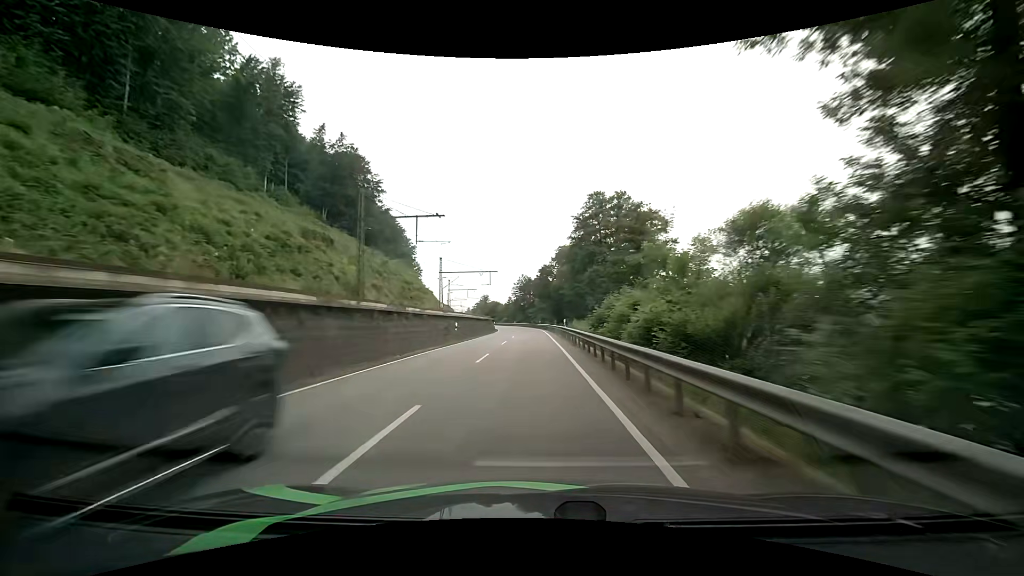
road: primary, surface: asphalt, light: Day
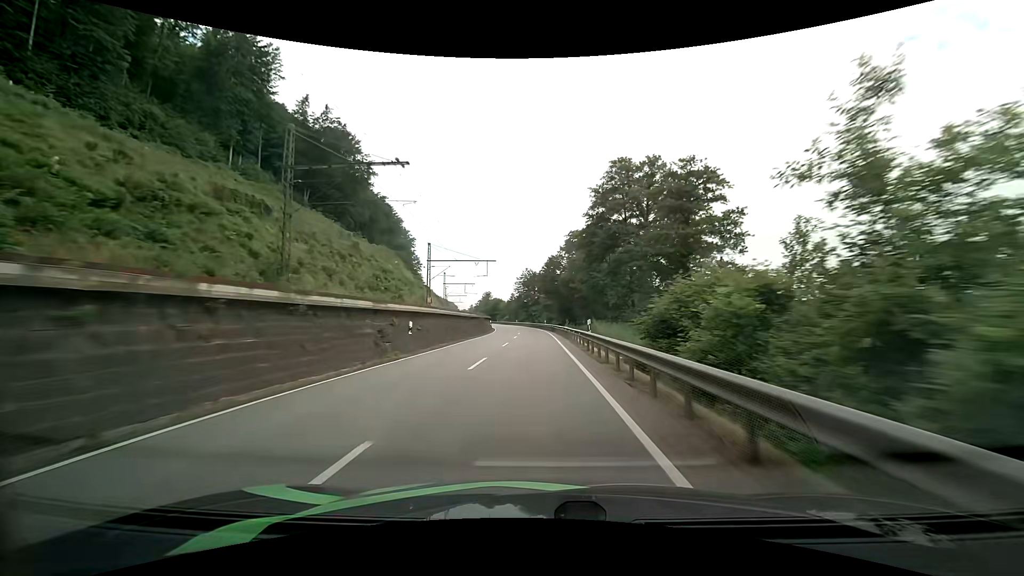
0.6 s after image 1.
(-0.1, +14.3) m; -1°
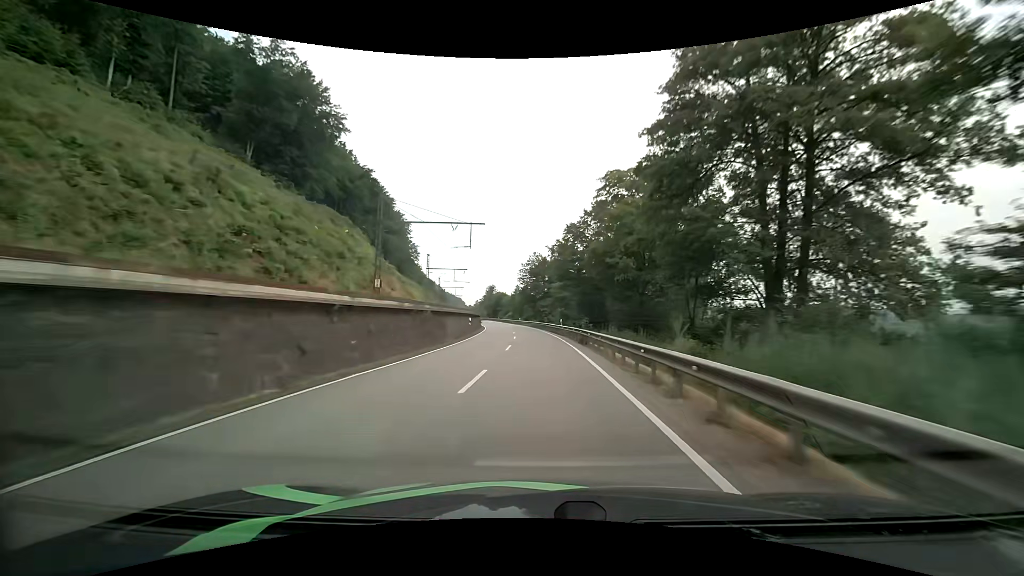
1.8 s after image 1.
(-0.2, +28.3) m; -1°
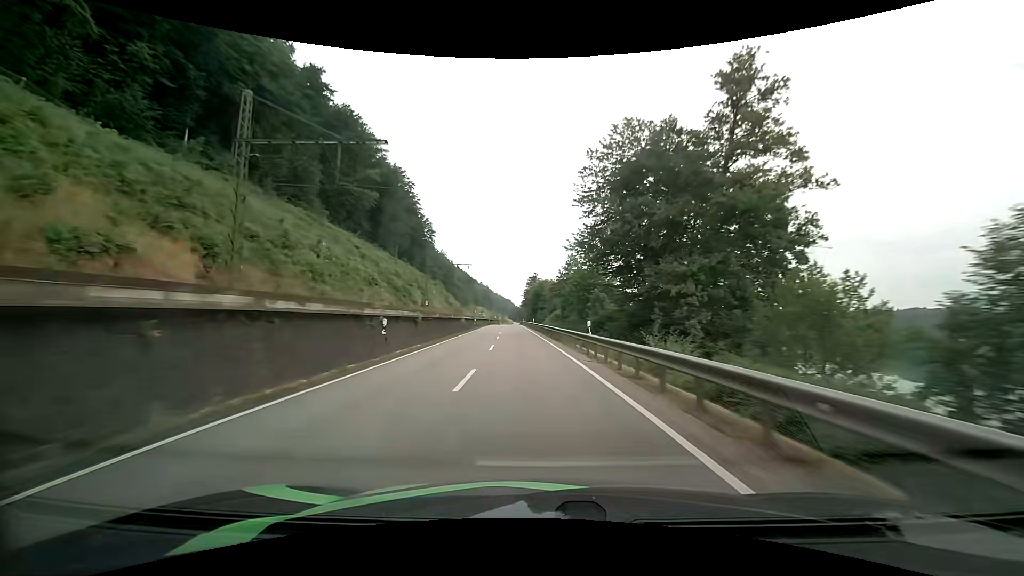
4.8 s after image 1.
(-3.2, +71.3) m; -6°
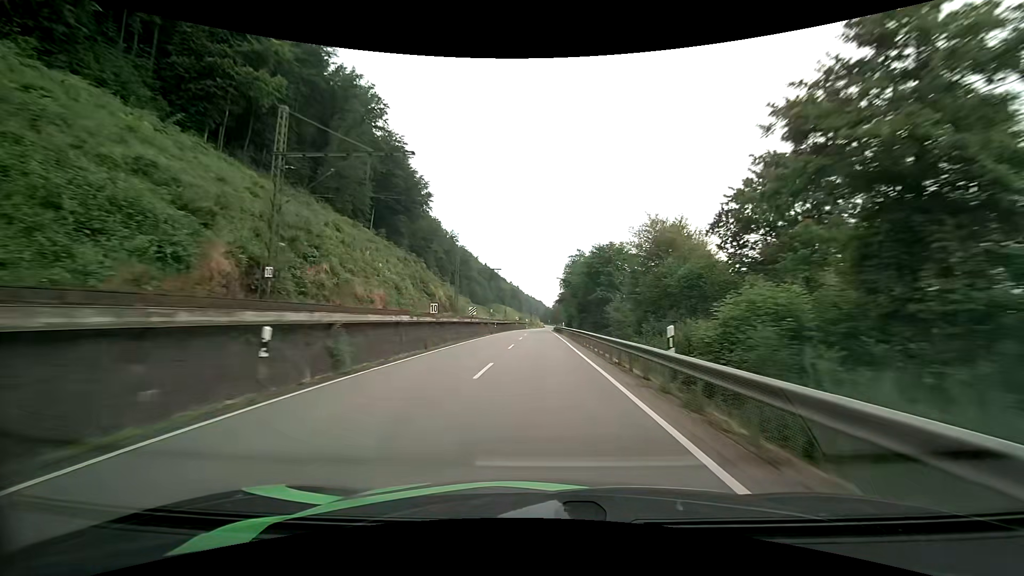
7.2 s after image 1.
(-2.8, +57.5) m; -4°
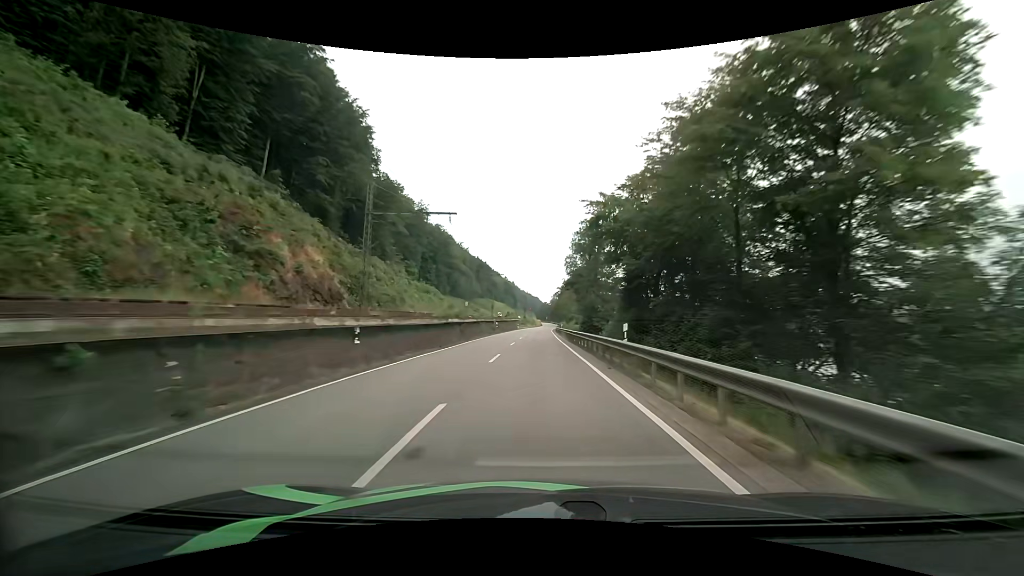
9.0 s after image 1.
(+0.4, +43.3) m; +1°
(0, +10) (0, +20) (0, +30) (0, +40) (0, +50) (0, +60) (0, +70) (0, +80) (+1, +90) (+1, +100) m
